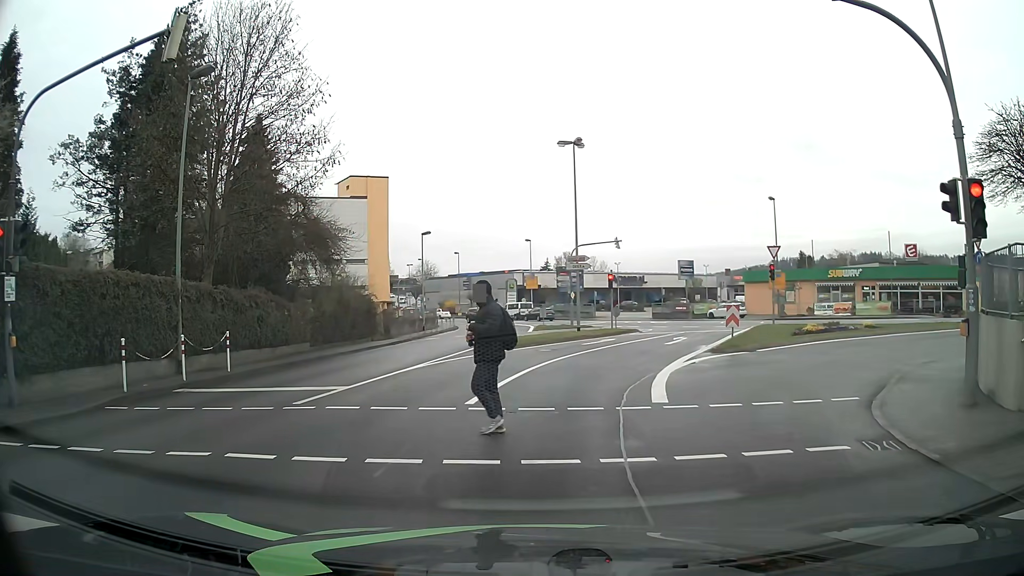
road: tertiary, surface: asphalt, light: Day
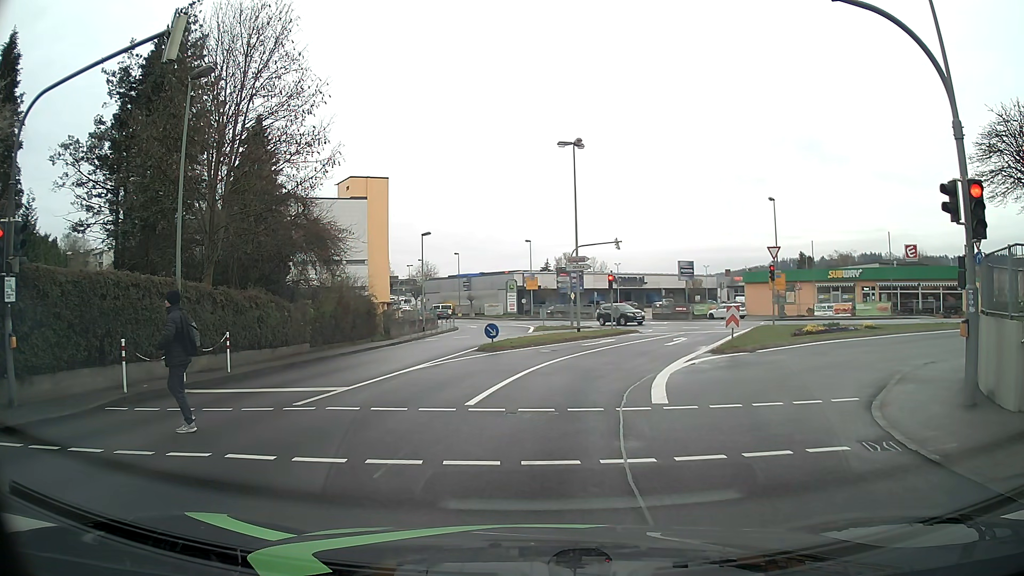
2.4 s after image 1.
(0.0, +0.1) m; 0°
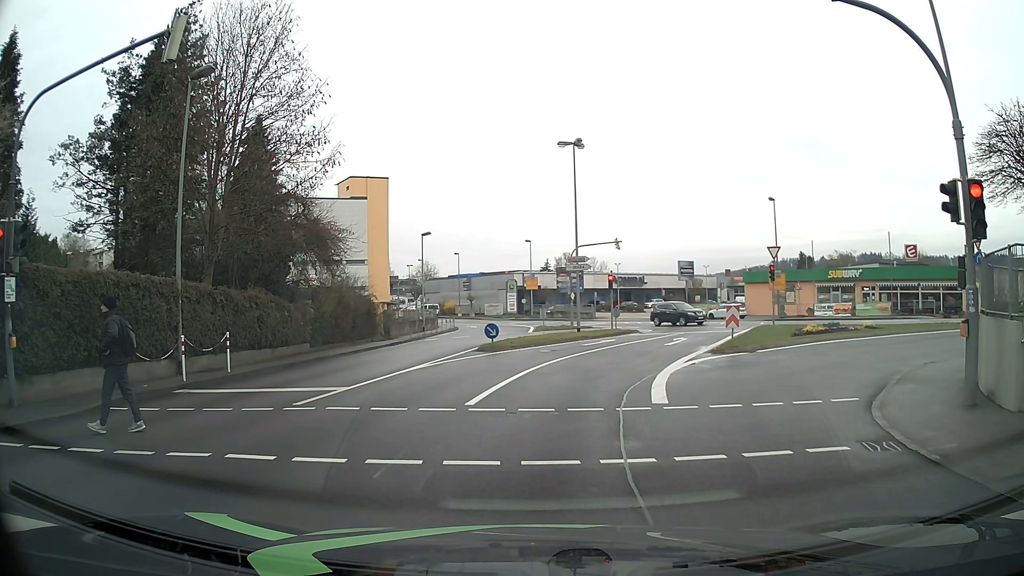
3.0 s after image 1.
(0.0, 0.0) m; 0°
